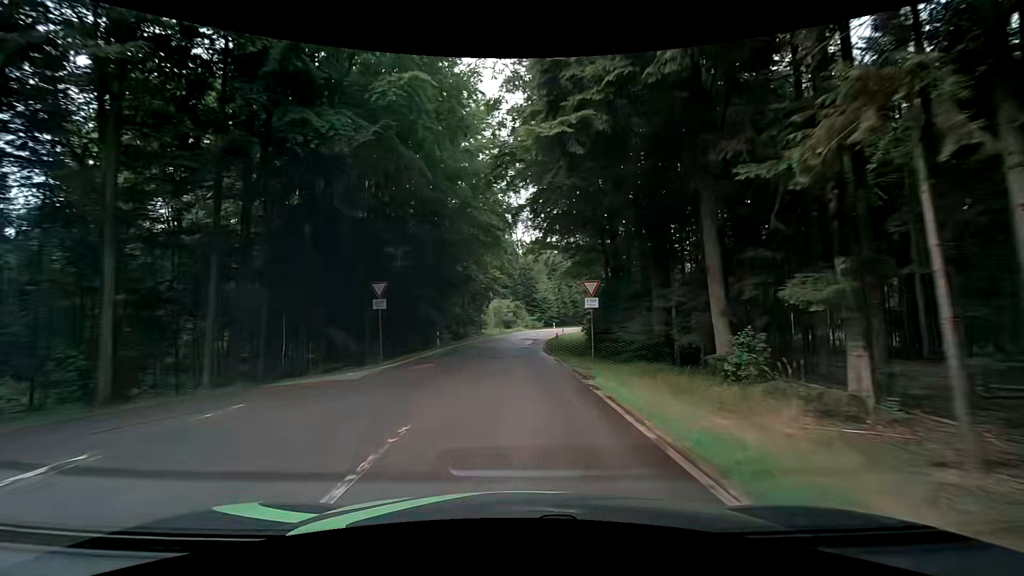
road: tertiary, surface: asphalt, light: Day
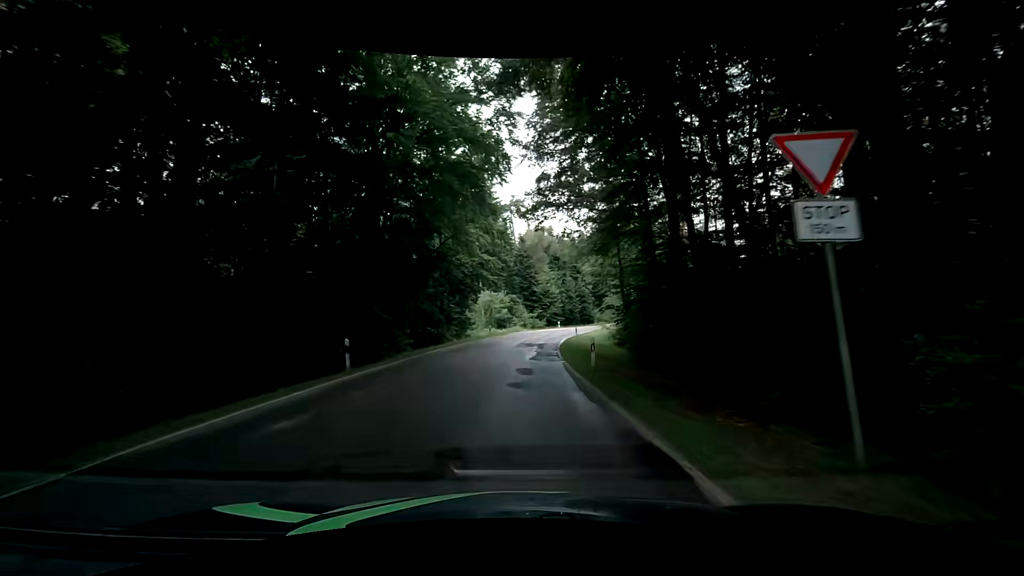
(+0.2, +17.1) m; +2°
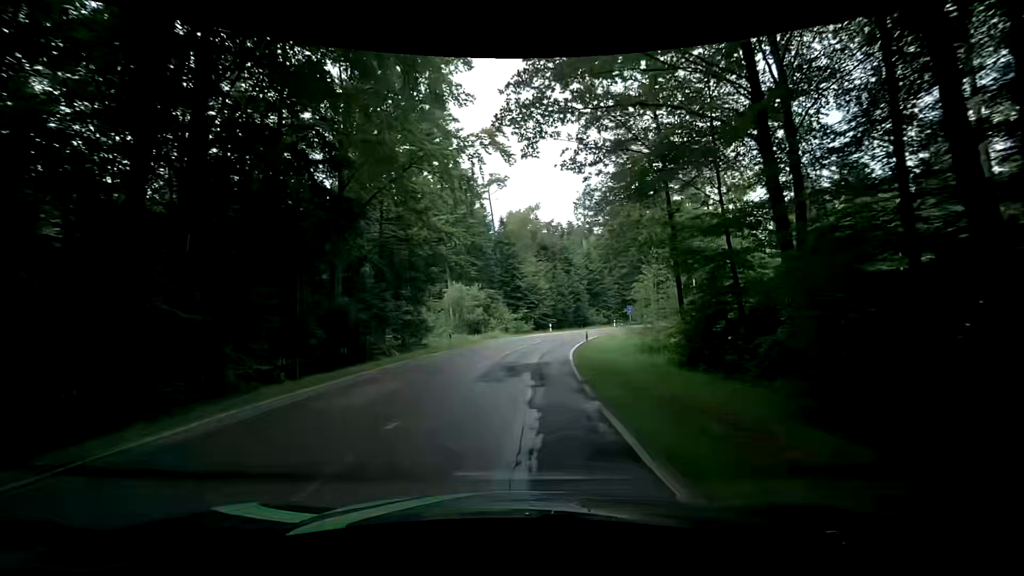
(-0.1, +16.5) m; 0°
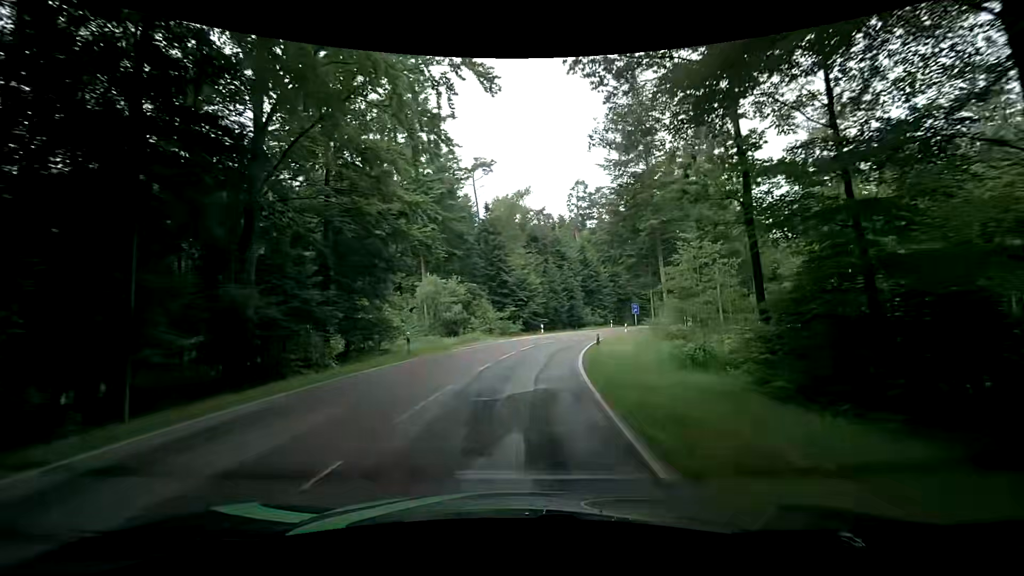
(+0.1, +8.0) m; +1°
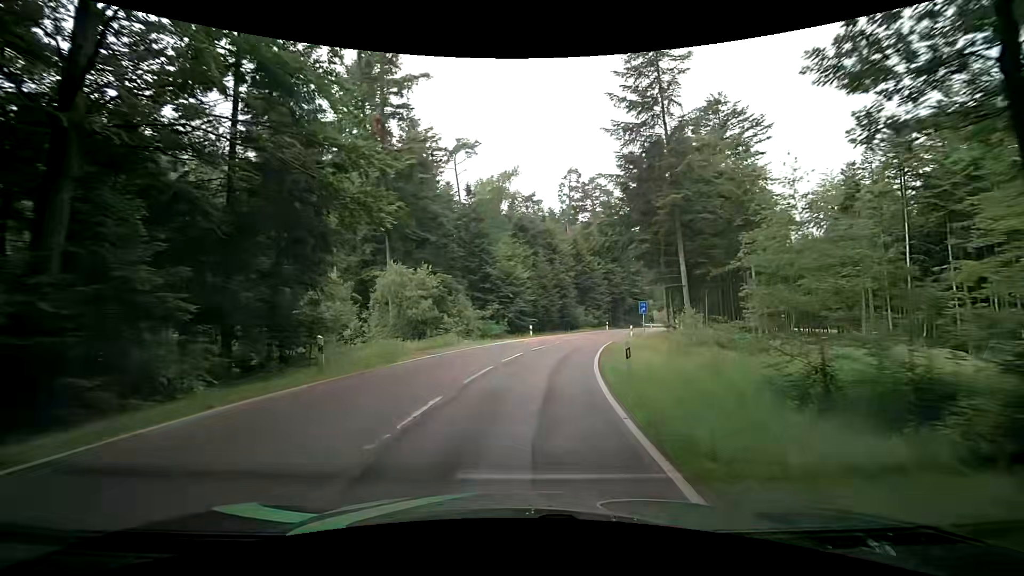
(+0.3, +7.8) m; +3°
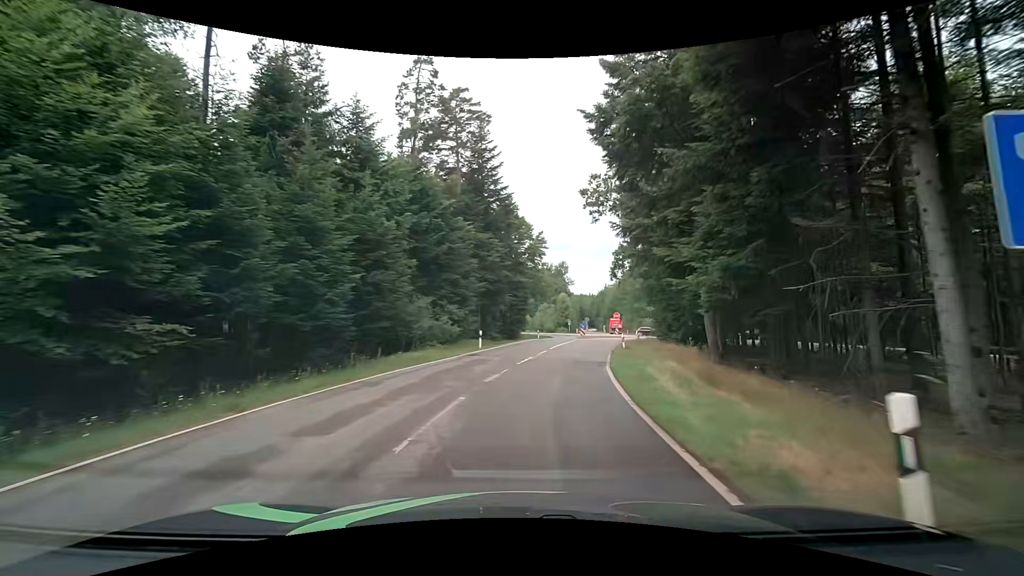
(+4.7, +35.4) m; +15°
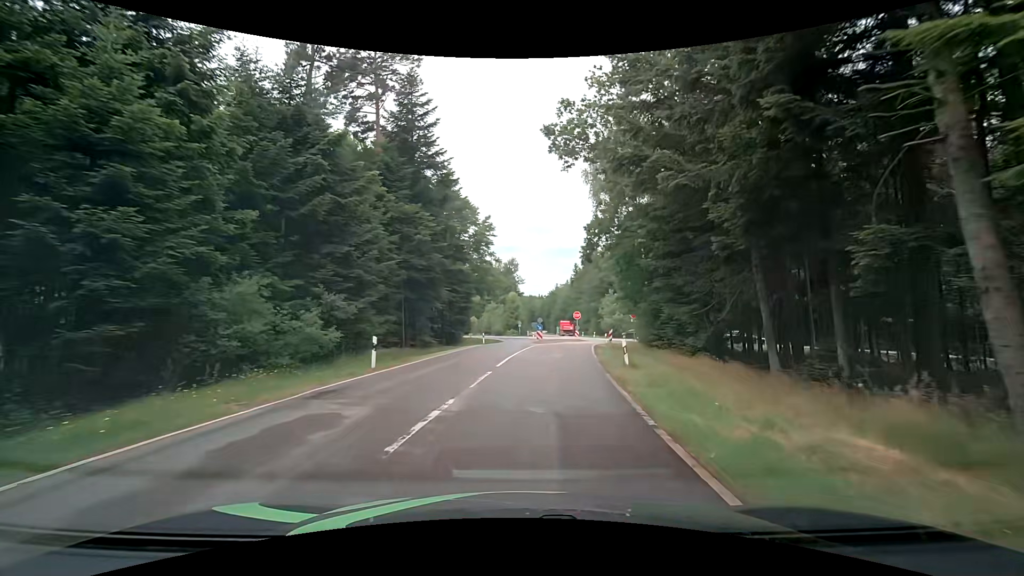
(+0.8, +12.2) m; +6°
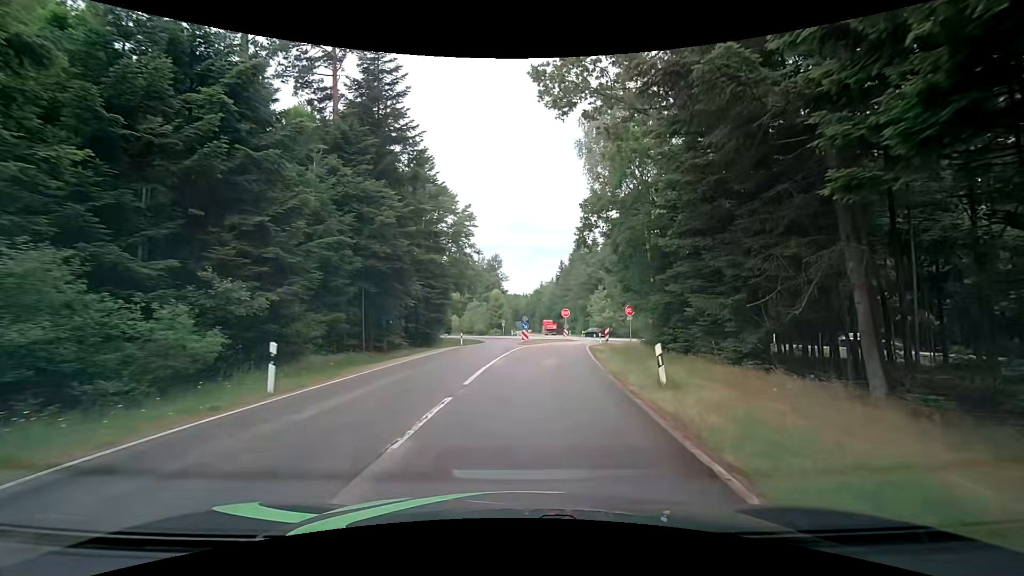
(+0.2, +5.6) m; +3°
(0, +10) (+1, +20) (+2, +30) (+4, +40) (+7, +49) (+14, +56) (+24, +53) (+31, +46) (+38, +40) (+46, +34) m
